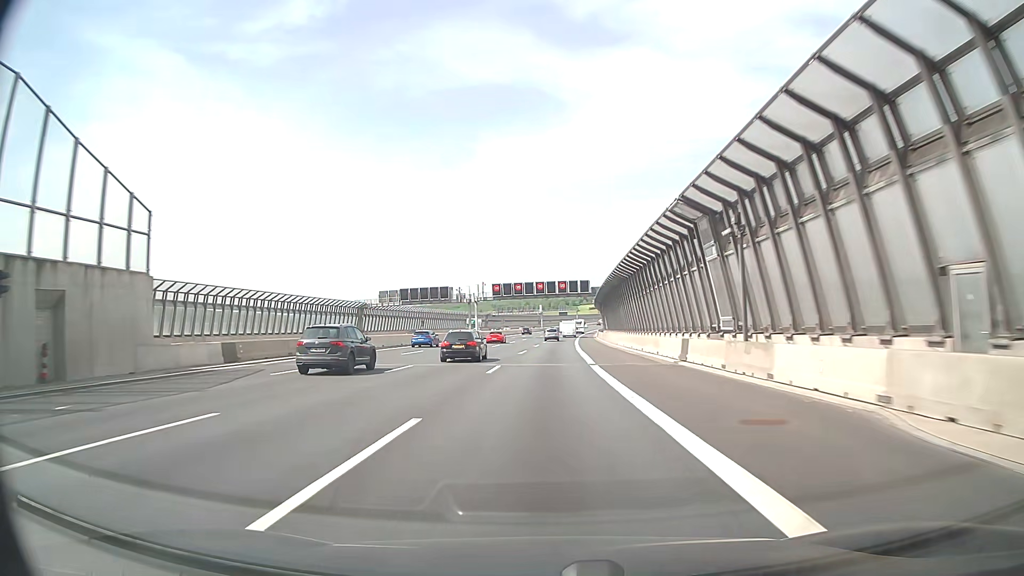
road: motorway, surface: asphalt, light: Day
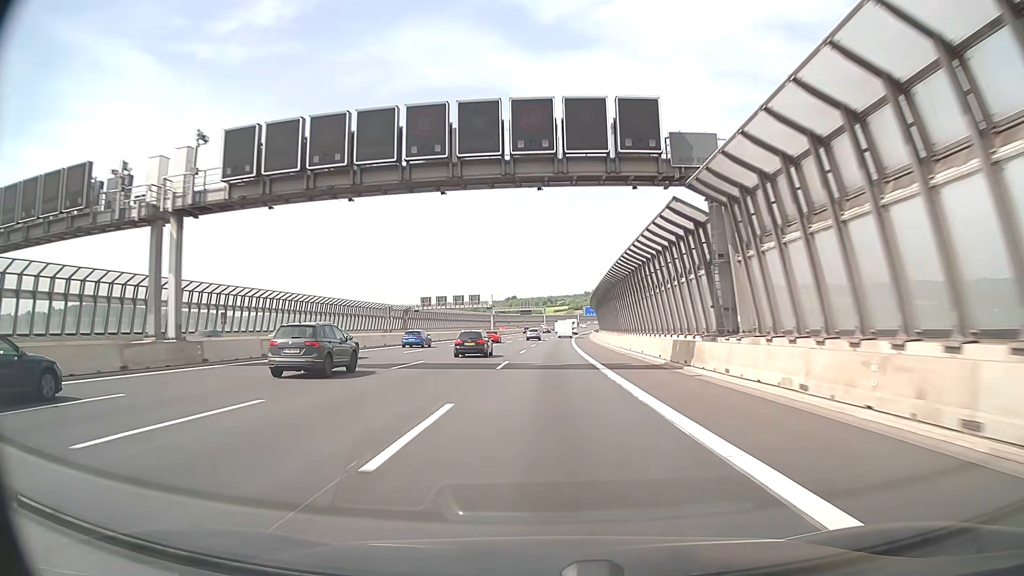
(+1.7, +87.4) m; +3°
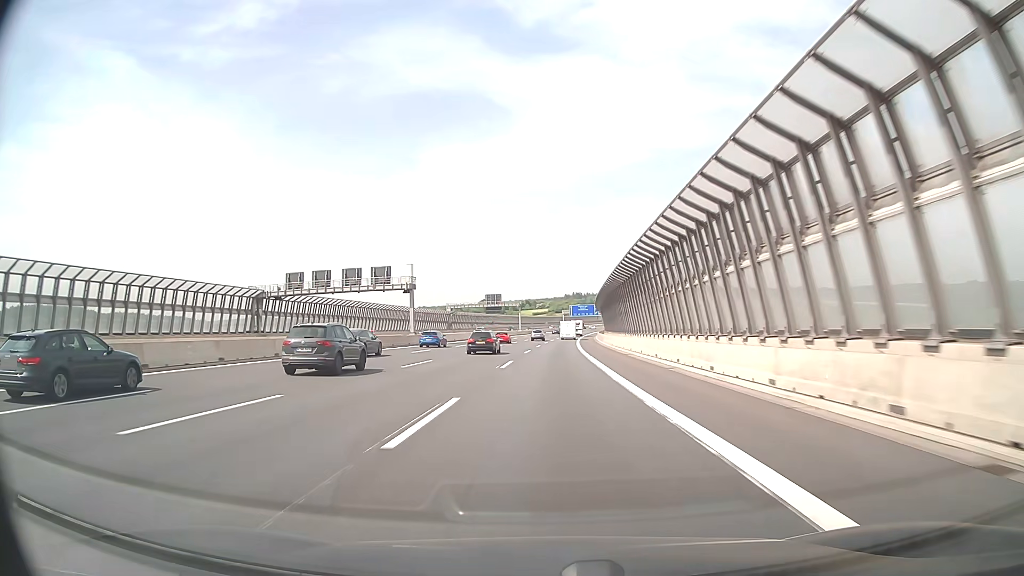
(+1.0, +70.6) m; +2°
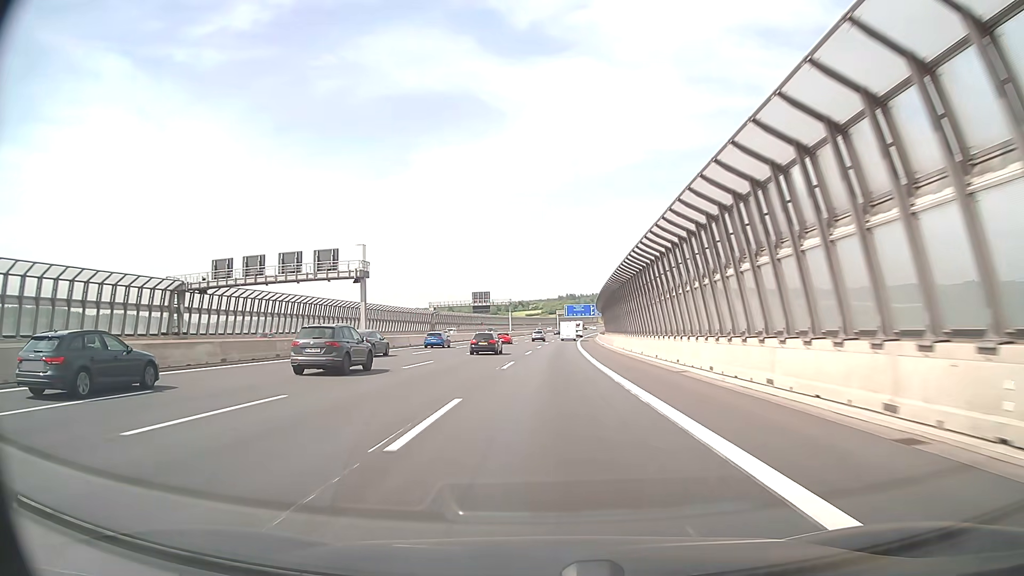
(+0.1, +17.9) m; +1°
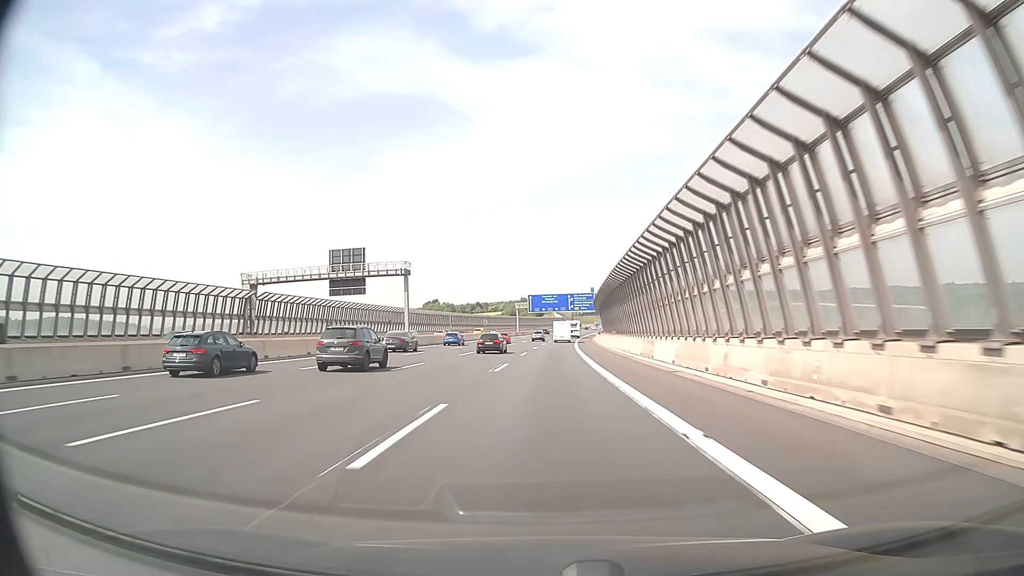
(+2.7, +90.7) m; +3°
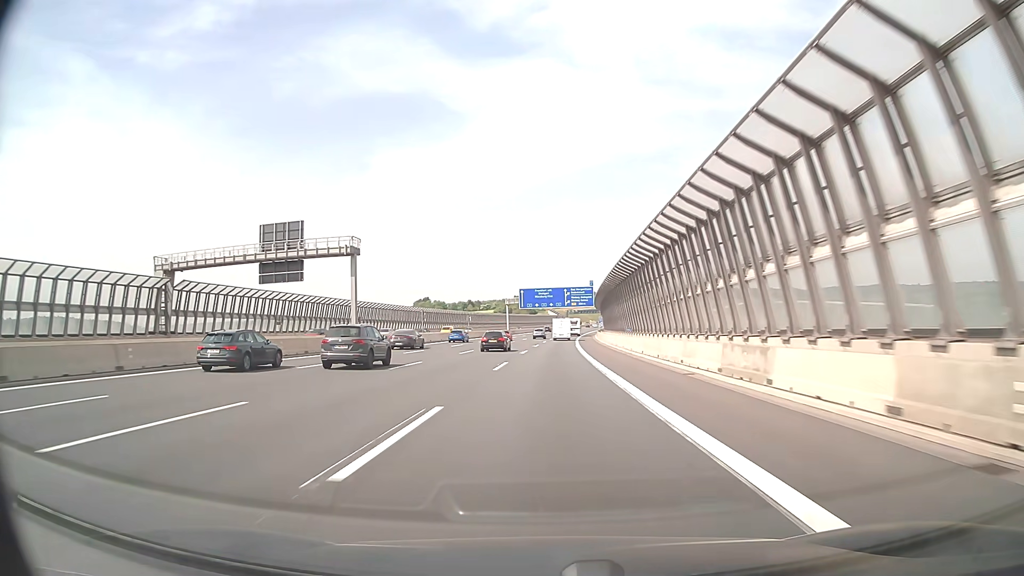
(+0.1, +18.4) m; +1°
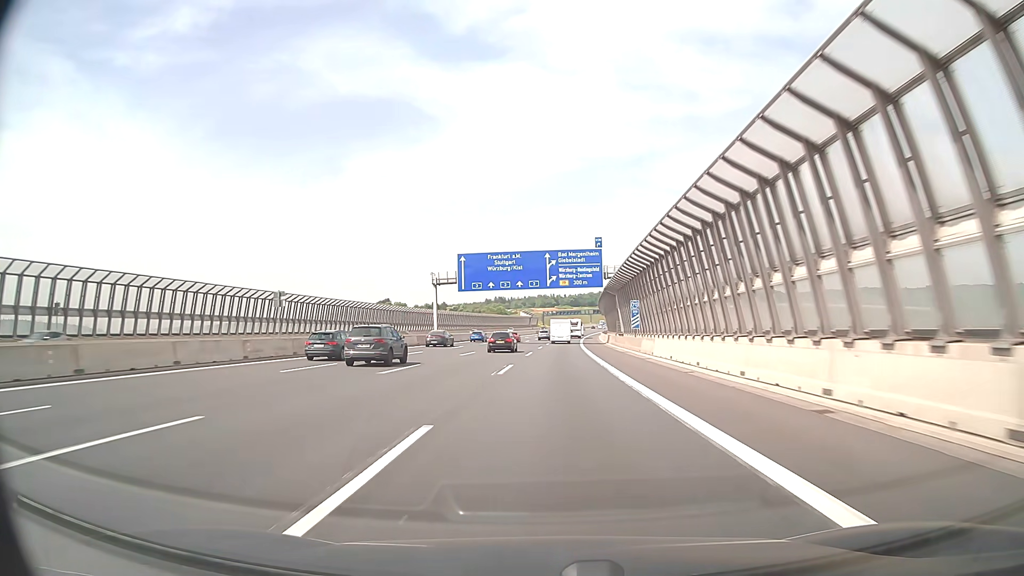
(+1.5, +74.0) m; +2°
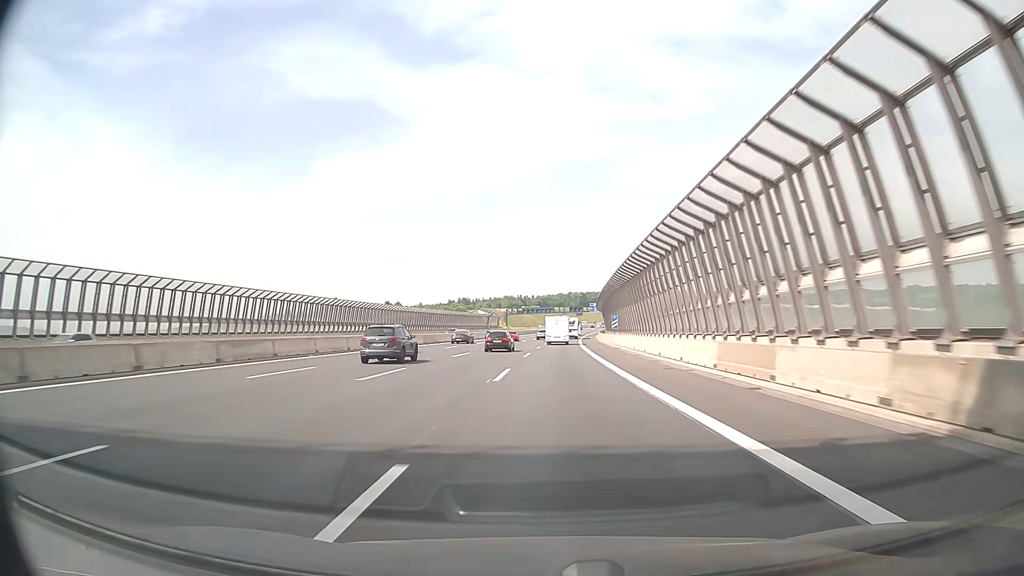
(+1.7, +74.5) m; +3°
(0, +10) (0, +20) (0, +30) (0, +40) (+1, +50) (+1, +60) (+1, +70) (+2, +80) (+2, +90) (+3, +100) m
